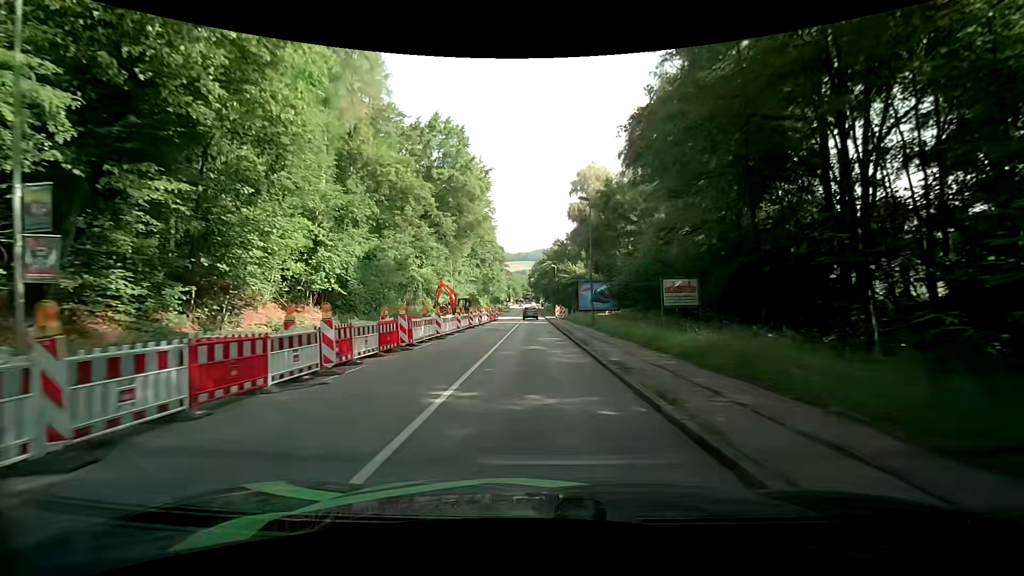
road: tertiary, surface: asphalt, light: Day
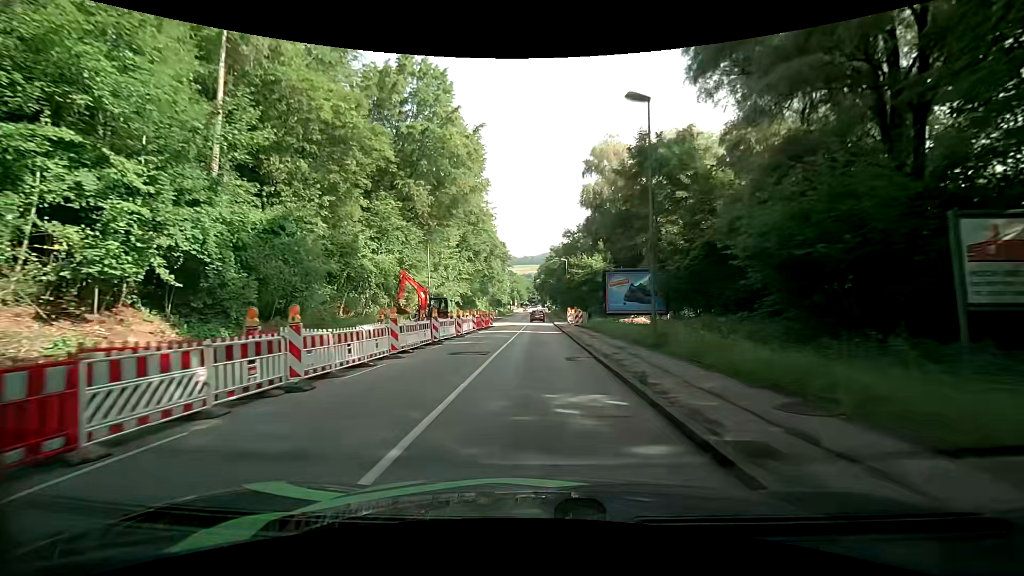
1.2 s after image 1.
(0.0, +15.1) m; -1°
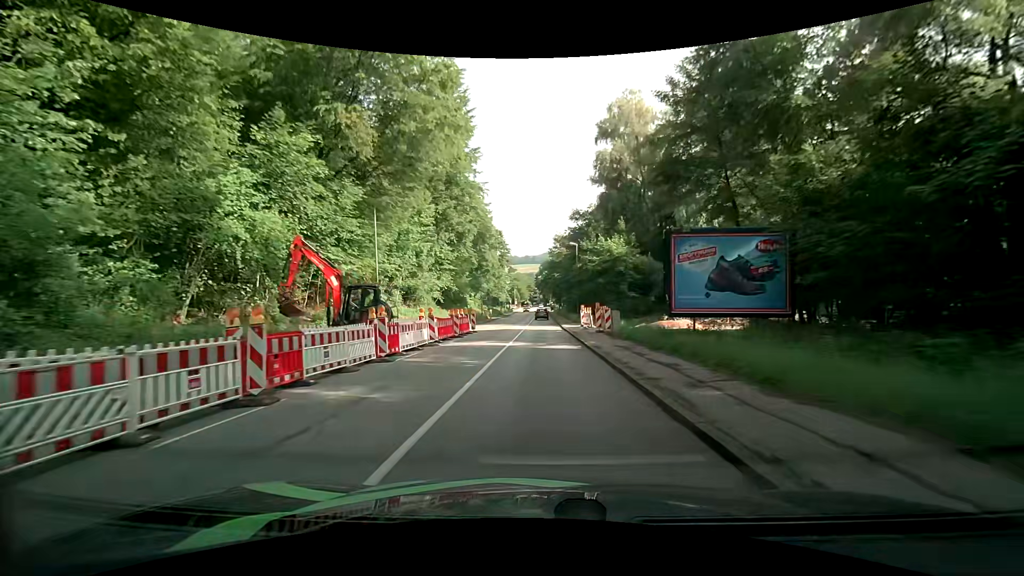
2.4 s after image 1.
(+0.1, +14.7) m; 0°
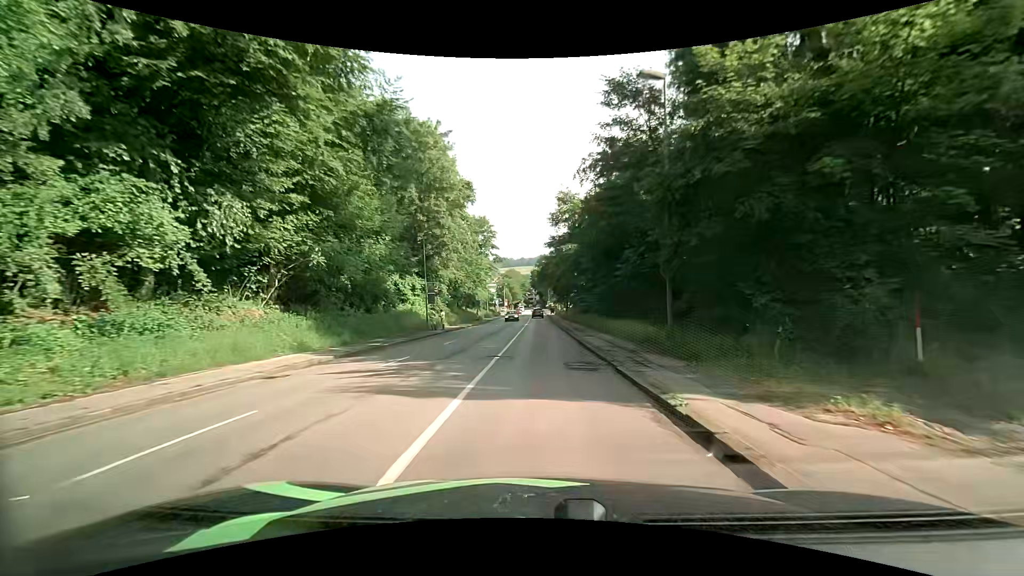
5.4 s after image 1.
(+0.1, +37.1) m; +1°
(0, +10) (0, +20) (0, +30) (0, +40) (0, +50) (0, +60) (-1, +70) (-1, +80) (-1, +90) (-1, +100) m
